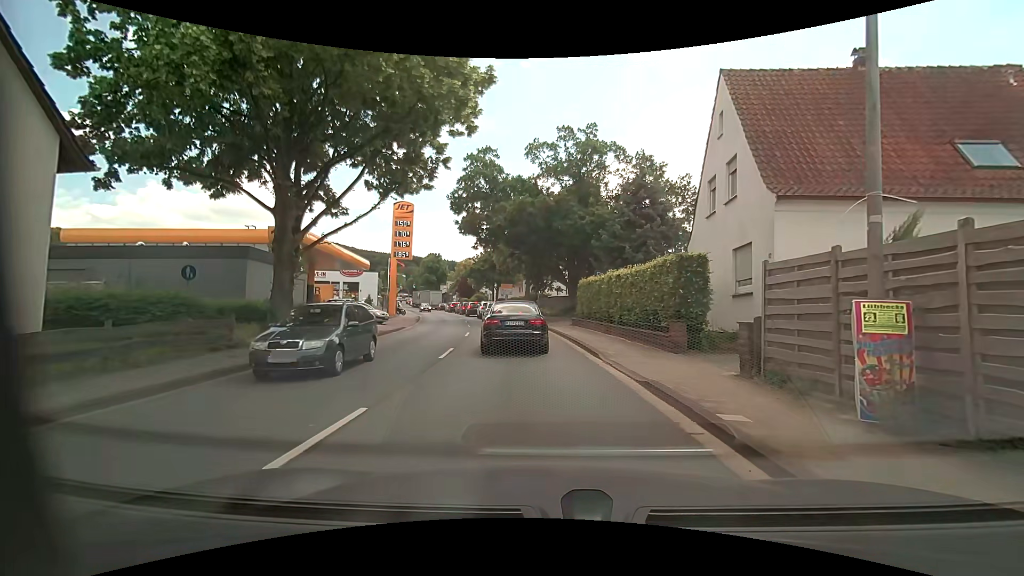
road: primary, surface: asphalt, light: Day
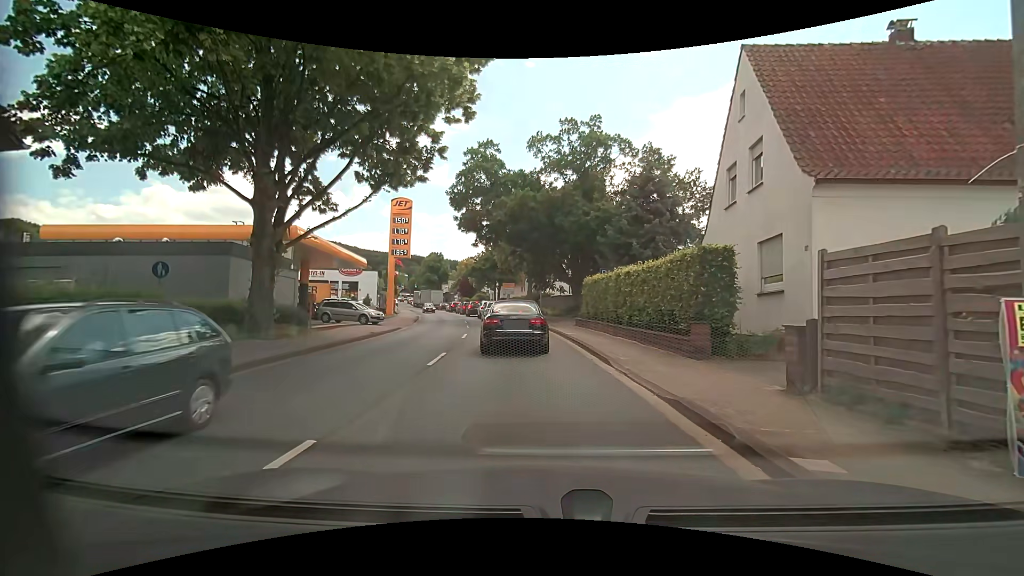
(0.0, +1.6) m; 0°
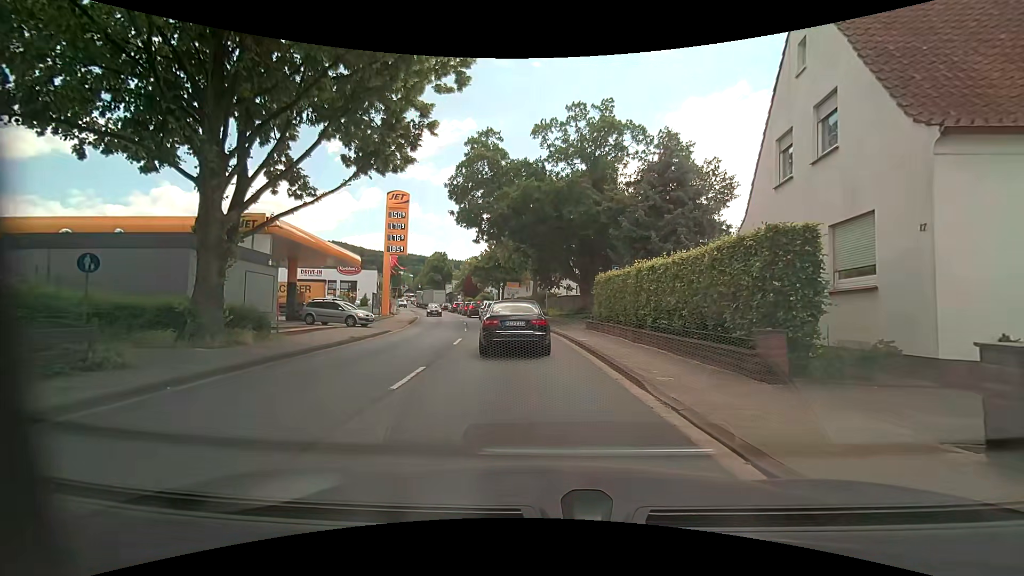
(0.0, +3.1) m; +1°
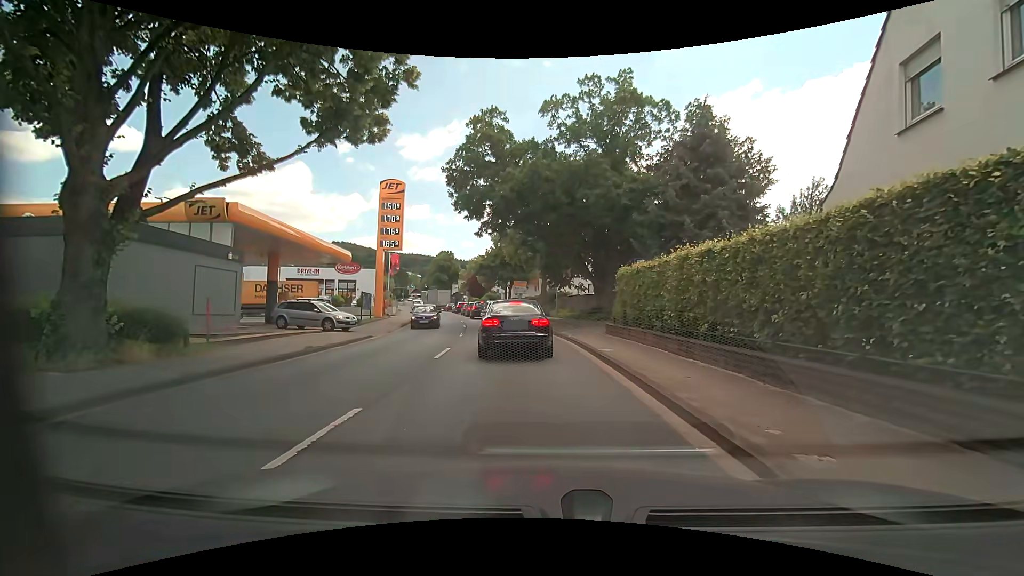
(-0.1, +4.3) m; -1°
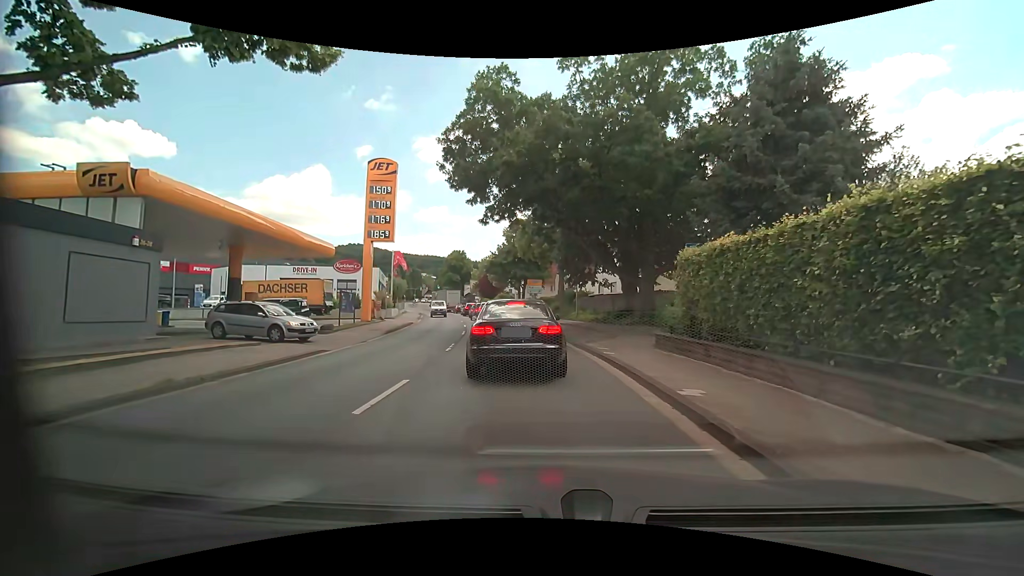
(-0.2, +6.4) m; -1°
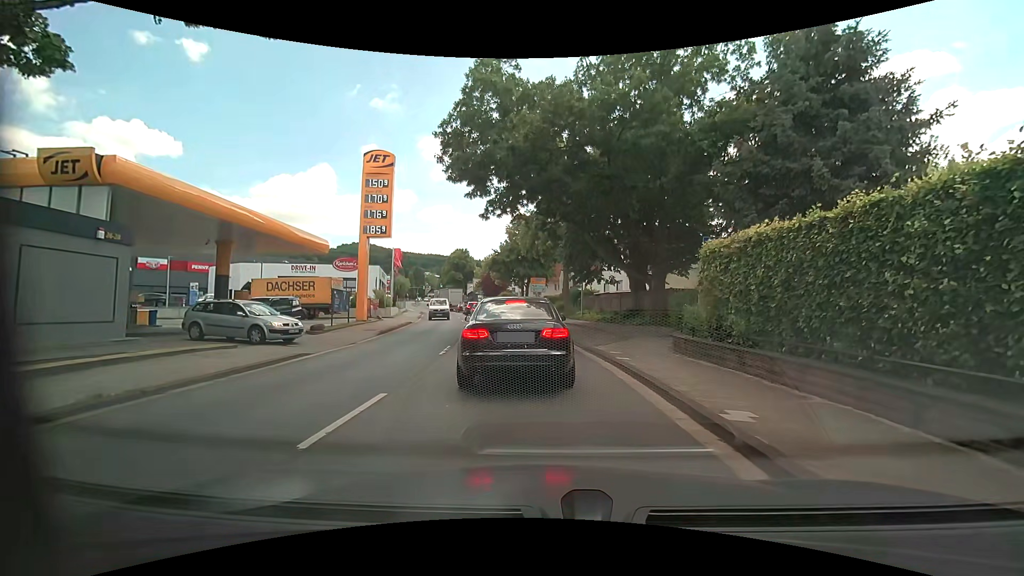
(-0.1, +1.5) m; -2°
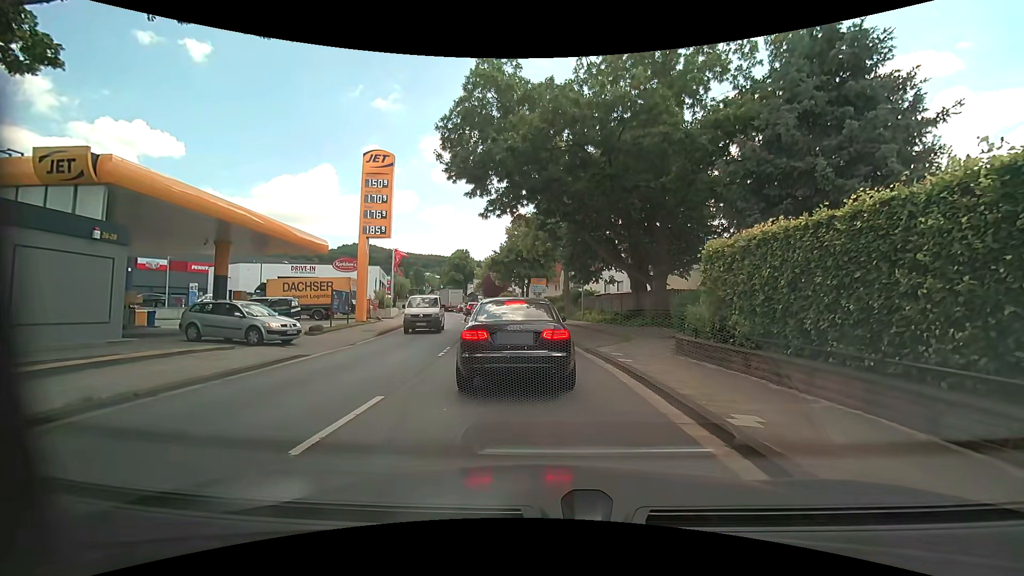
(0.0, +0.3) m; 0°
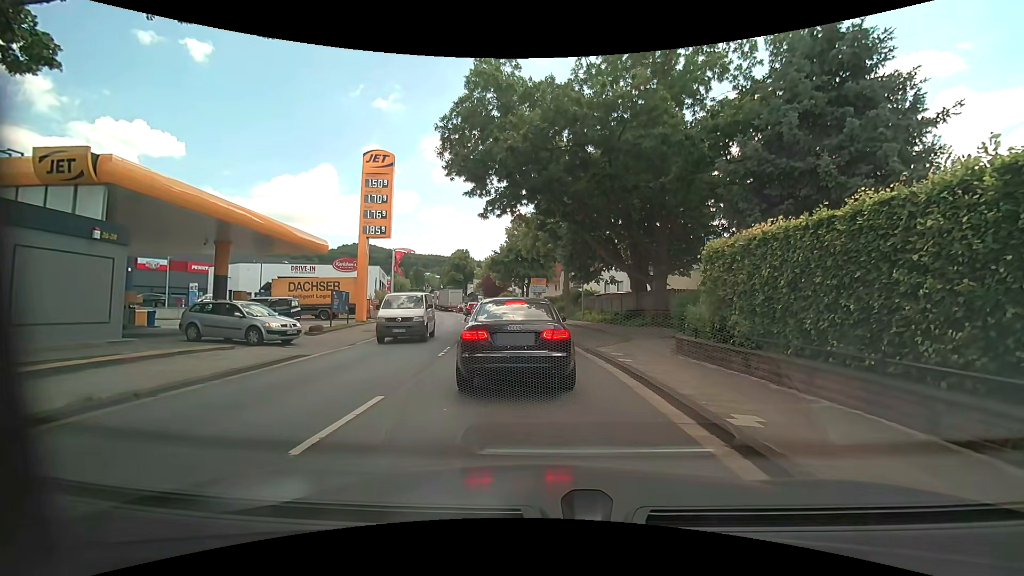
(0.0, 0.0) m; 0°
